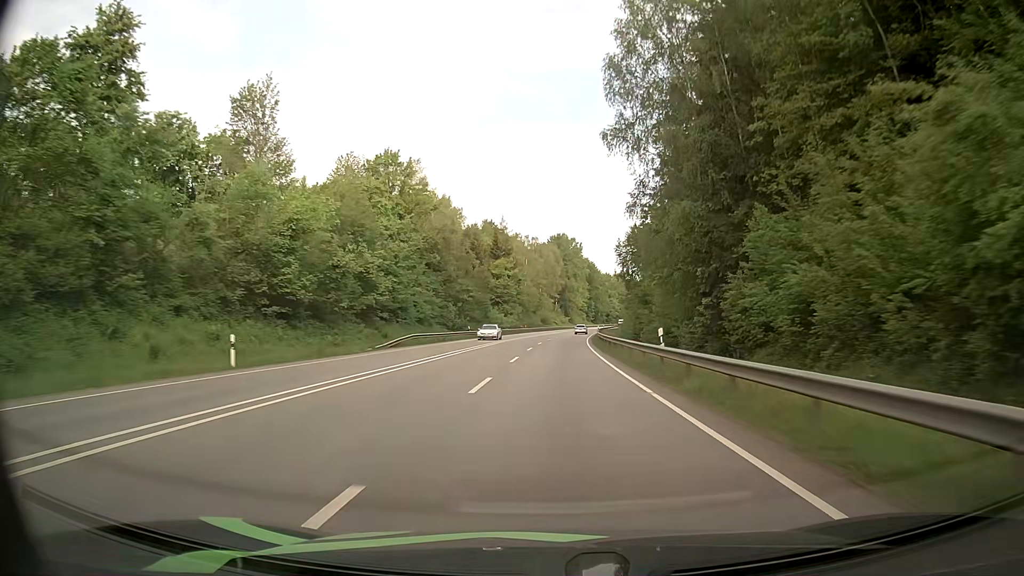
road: primary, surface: asphalt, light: Day
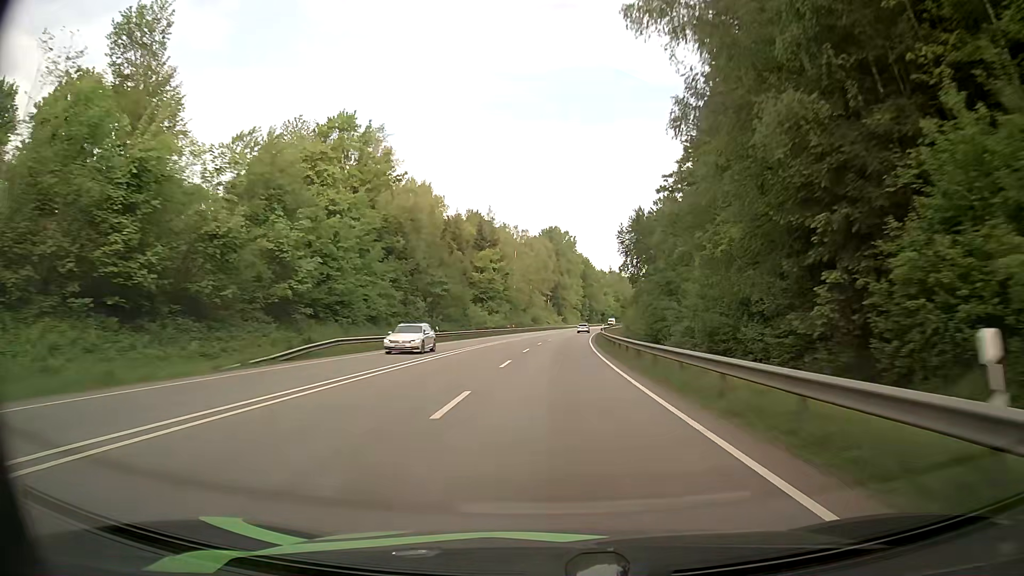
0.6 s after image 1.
(+0.1, +16.0) m; 0°
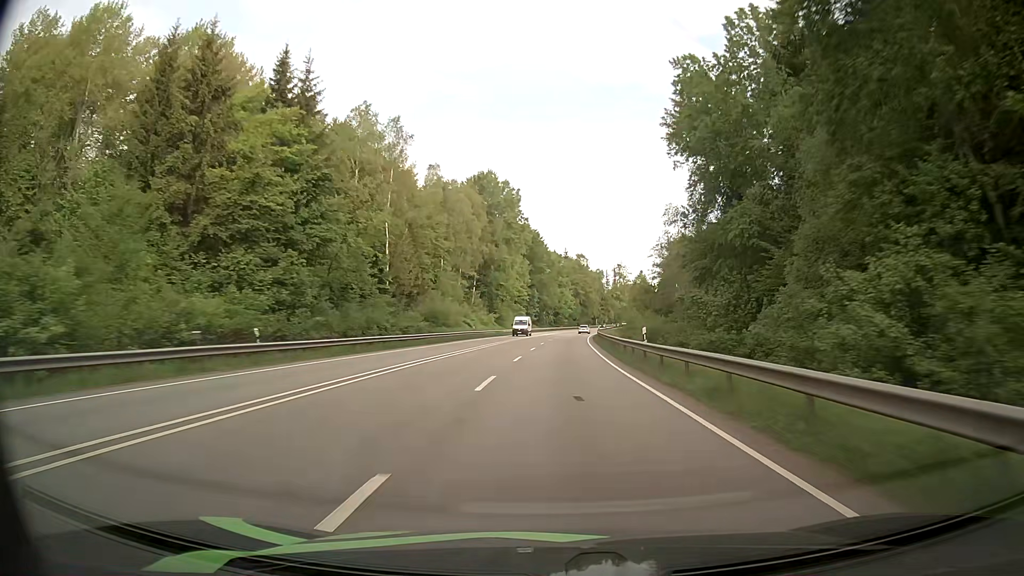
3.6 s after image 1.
(+2.8, +80.8) m; +5°
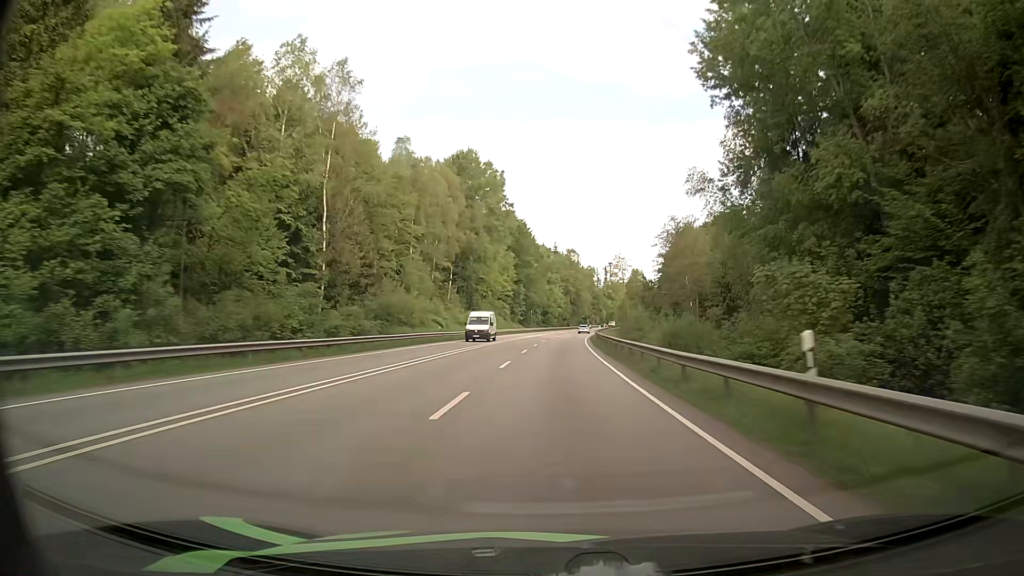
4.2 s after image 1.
(+0.2, +16.5) m; +1°
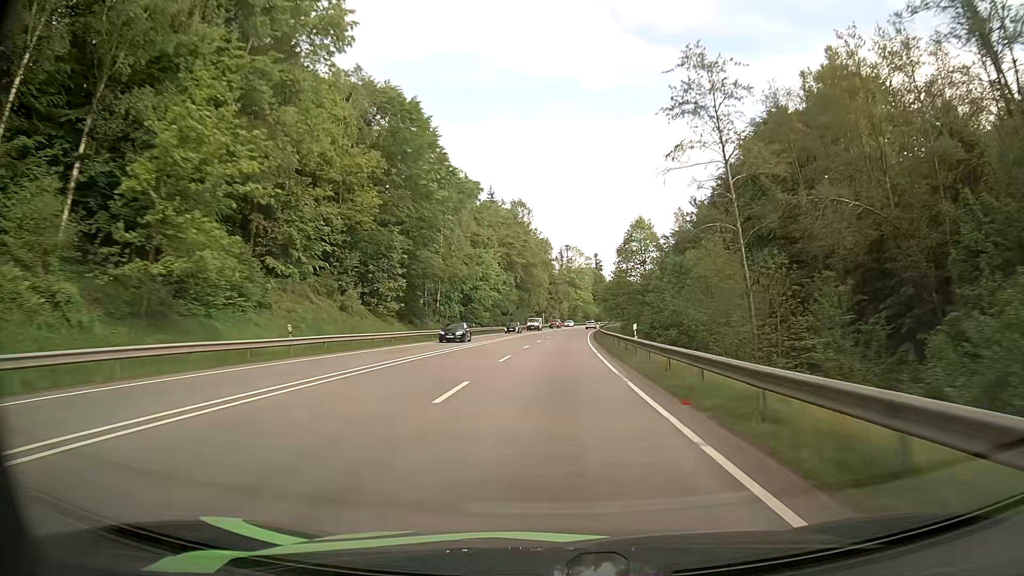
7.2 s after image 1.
(+3.0, +83.5) m; +5°
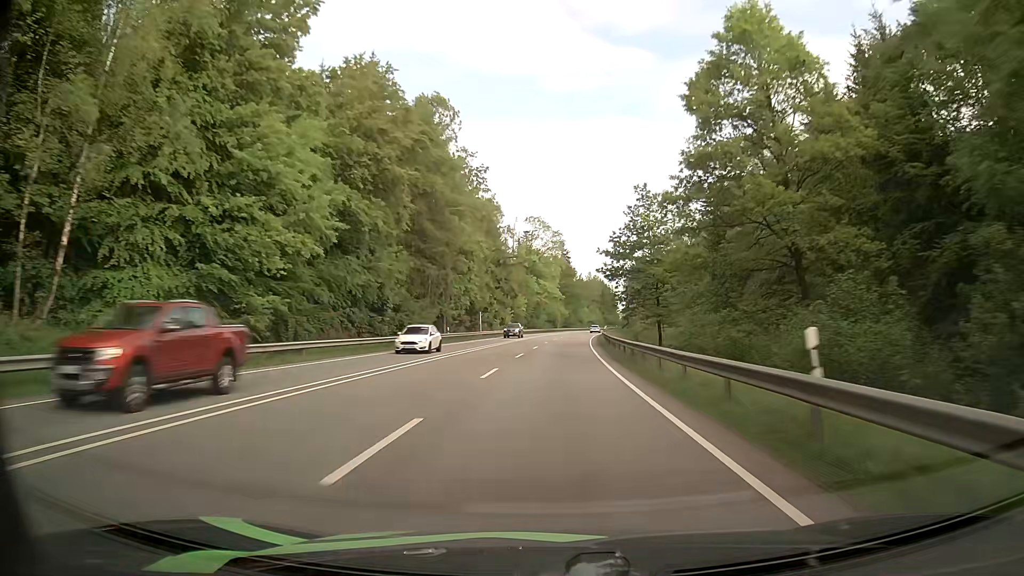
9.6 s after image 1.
(+1.8, +66.4) m; +3°
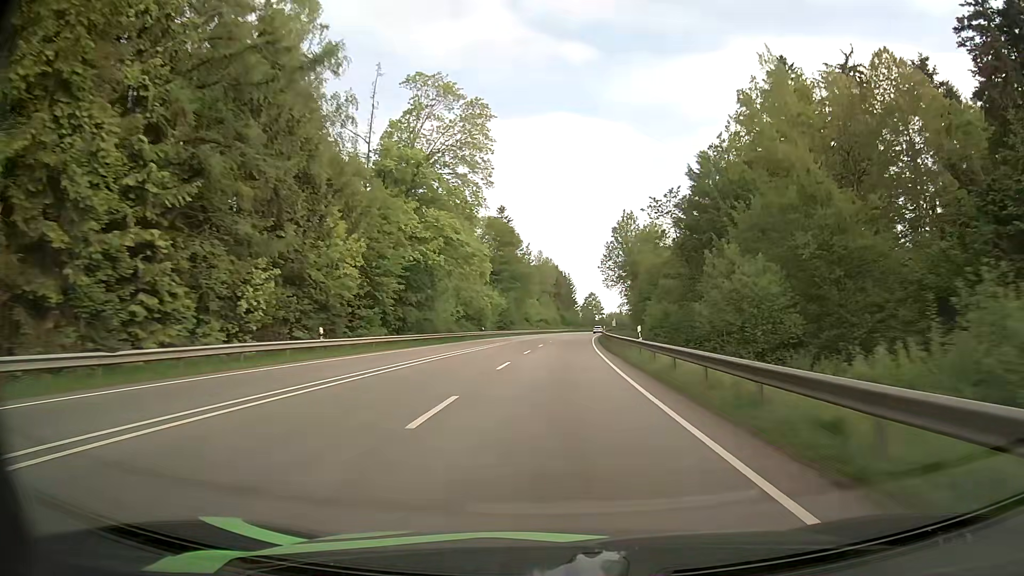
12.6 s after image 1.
(+3.5, +81.7) m; +5°
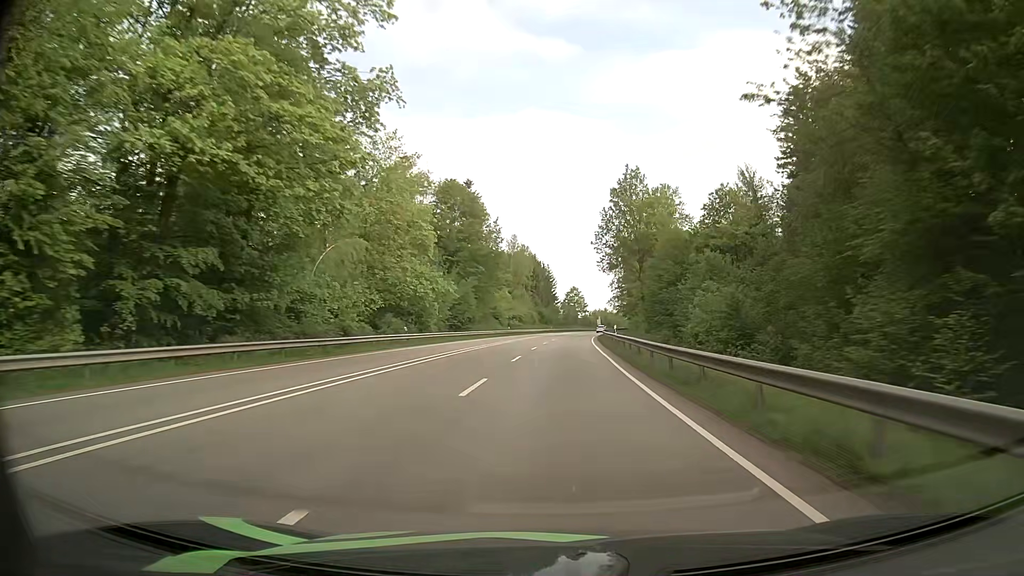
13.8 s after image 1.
(+0.6, +32.4) m; +2°
(0, +10) (0, +20) (+1, +30) (+1, +40) (+1, +50) (+2, +60) (+3, +70) (+4, +80) (+4, +90) (+5, +100) m
